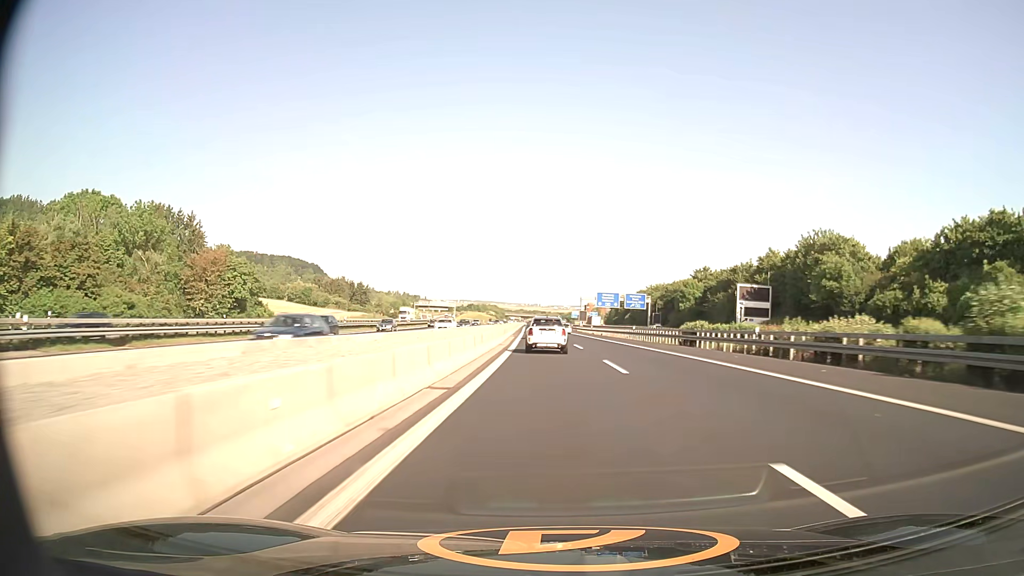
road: motorway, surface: asphalt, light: Day
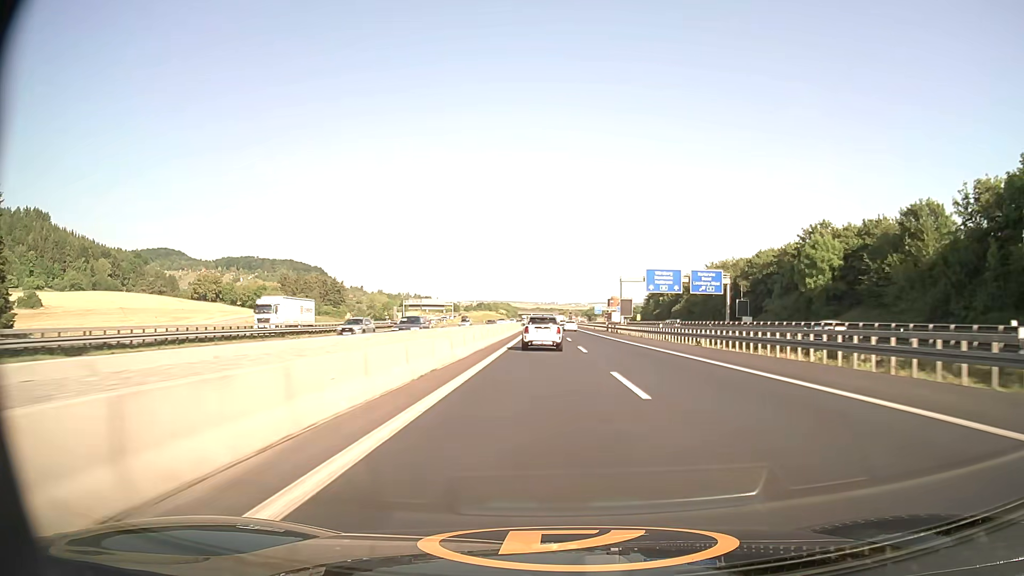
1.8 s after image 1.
(-0.9, +60.0) m; -2°
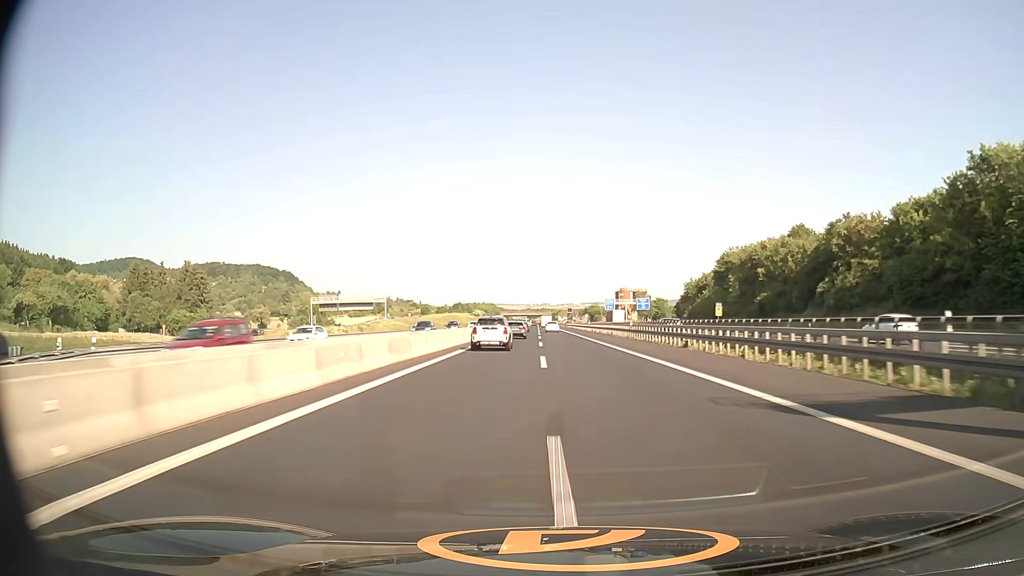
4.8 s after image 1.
(+0.4, +99.1) m; +1°
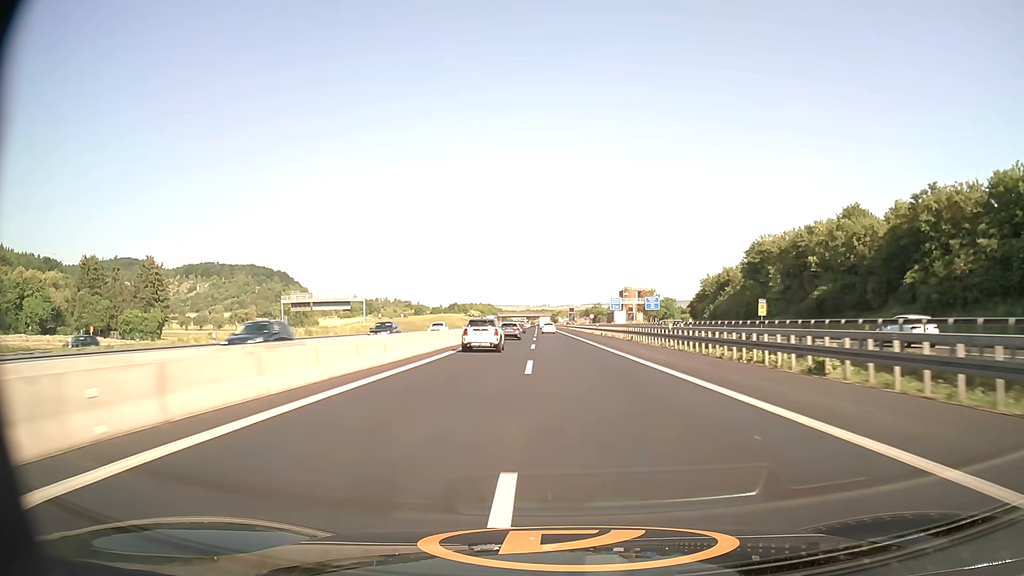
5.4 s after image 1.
(0.0, +19.8) m; 0°
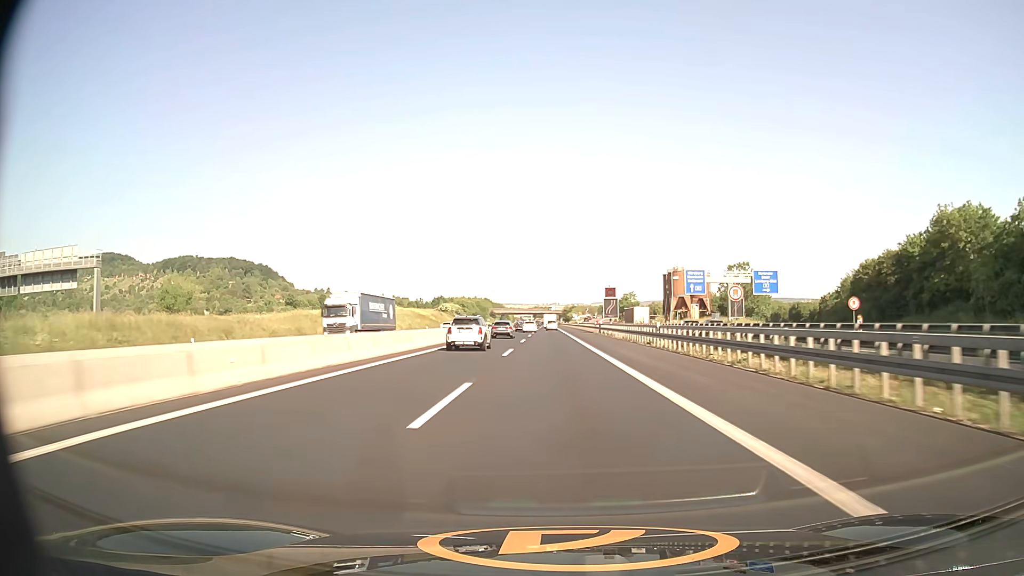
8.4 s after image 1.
(-0.7, +98.8) m; -1°
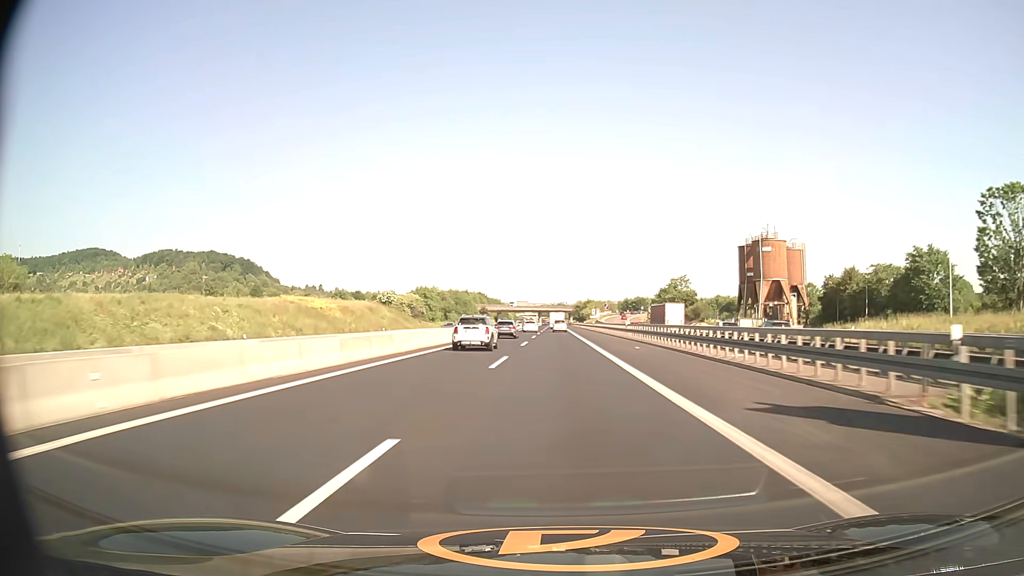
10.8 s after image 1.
(-0.5, +78.6) m; -1°
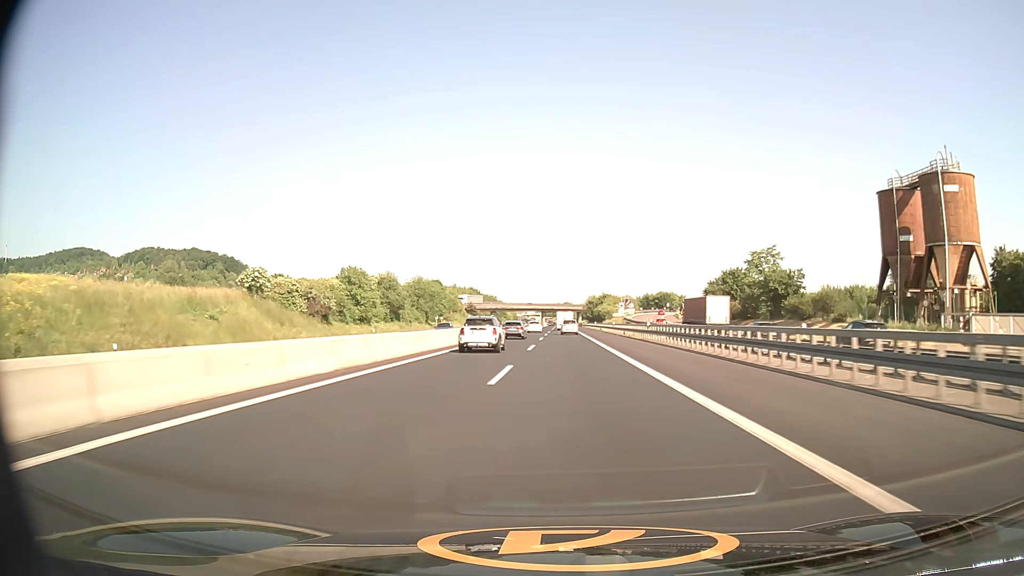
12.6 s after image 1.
(-0.1, +58.5) m; 0°
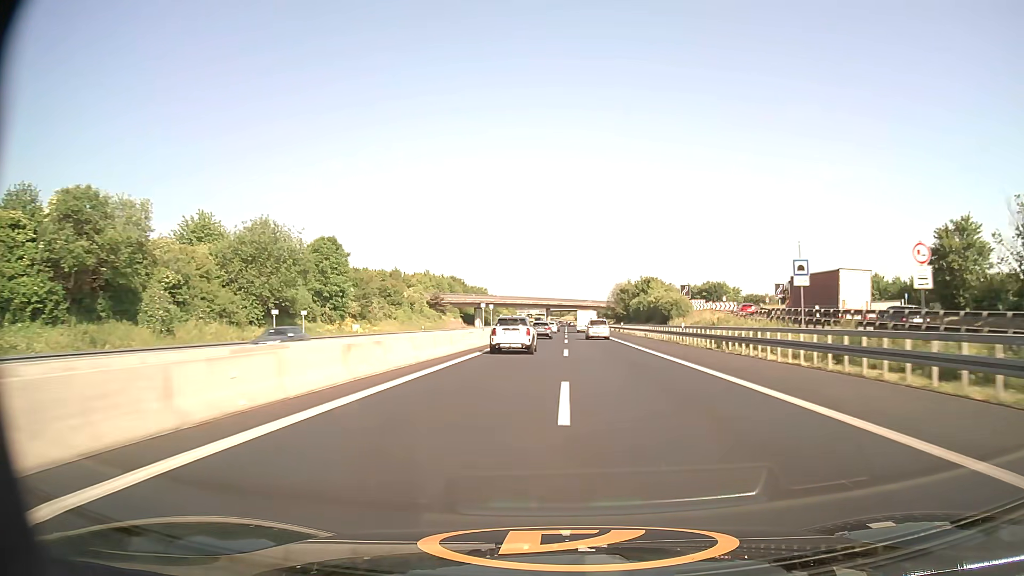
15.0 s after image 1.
(-0.7, +77.2) m; -1°
(0, +10) (0, +20) (0, +30) (0, +40) (0, +50) (0, +60) (0, +70) (0, +80) (0, +90) (0, +100) m
